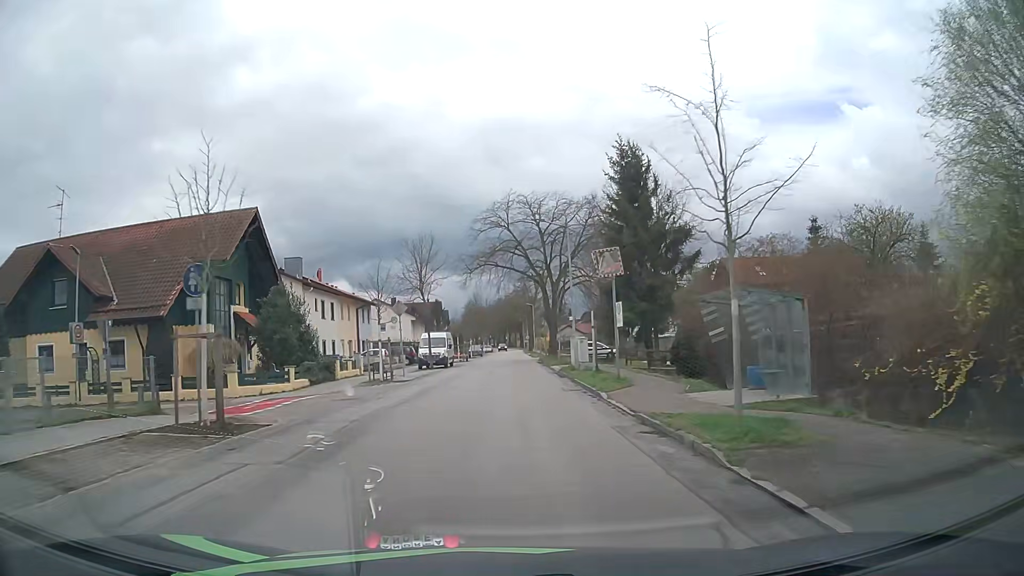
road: unclassified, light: Day
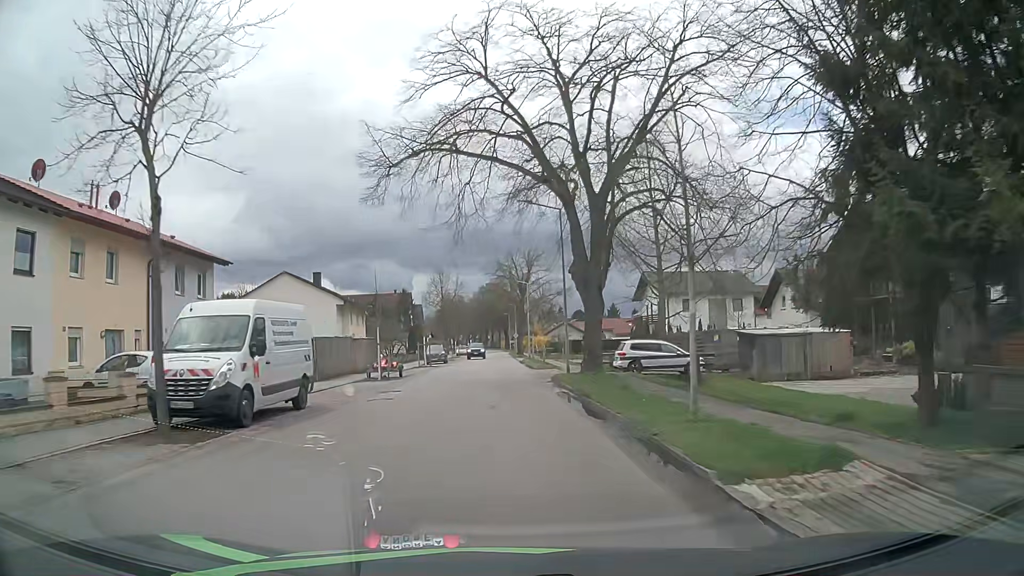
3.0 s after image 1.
(+0.5, +33.9) m; +1°
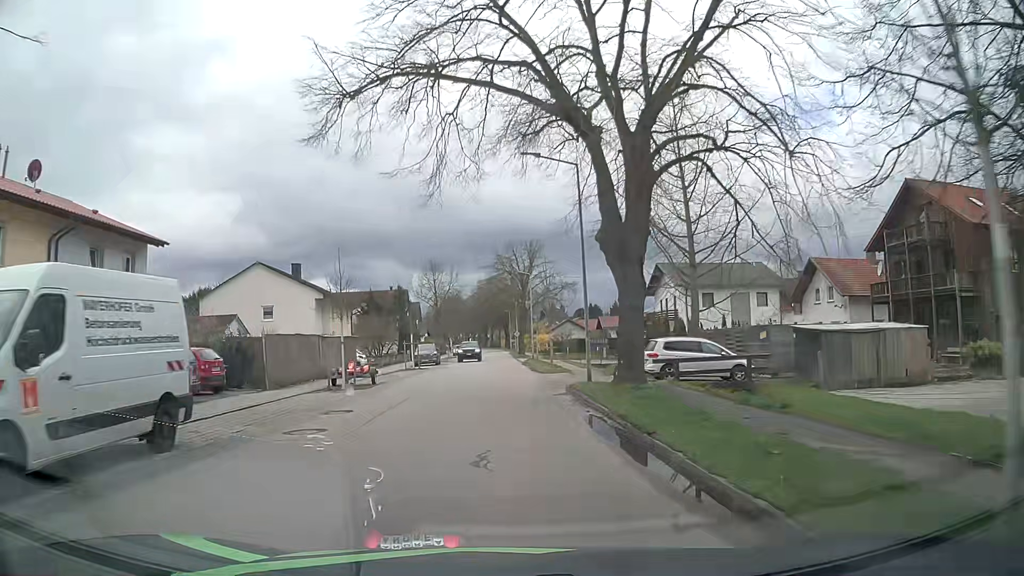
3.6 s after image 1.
(0.0, +6.9) m; 0°
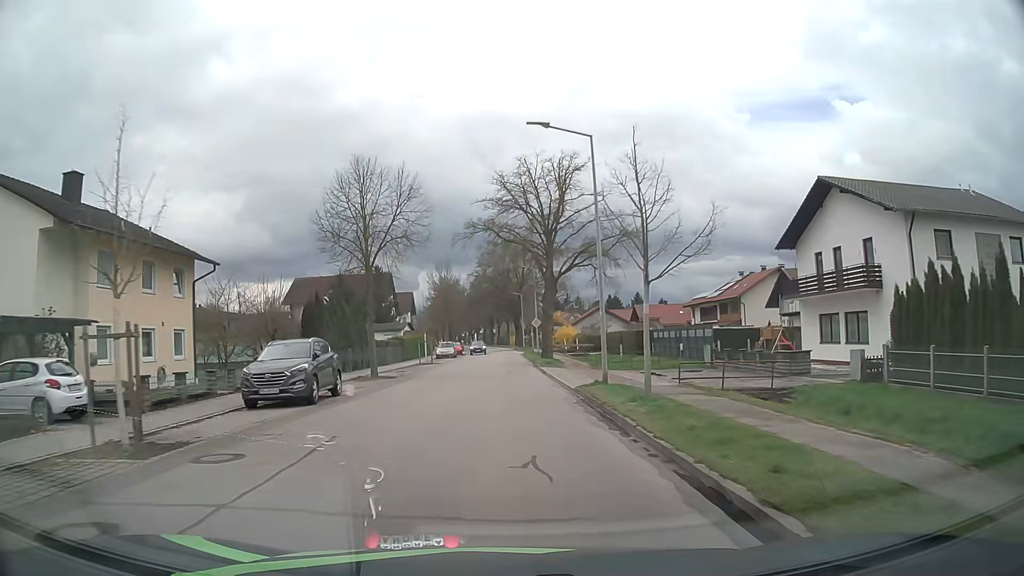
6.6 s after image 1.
(-0.1, +34.9) m; -1°
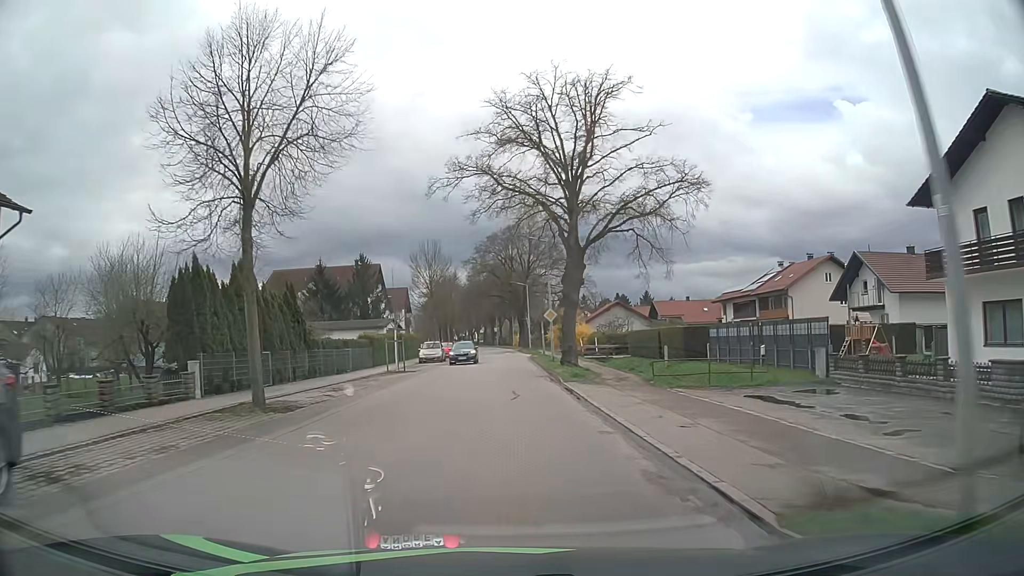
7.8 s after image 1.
(0.0, +14.2) m; 0°
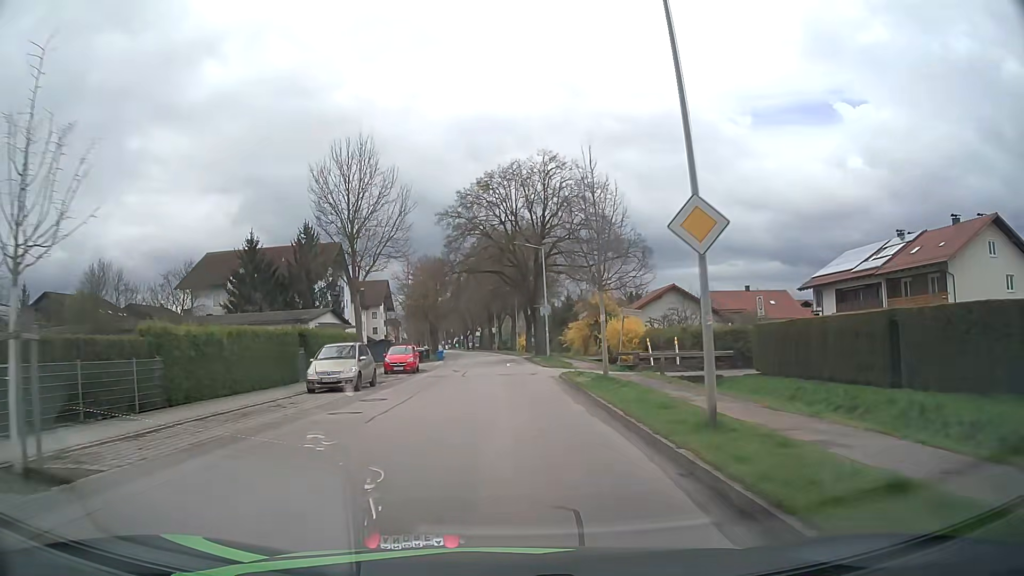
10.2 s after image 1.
(+0.1, +28.9) m; 0°
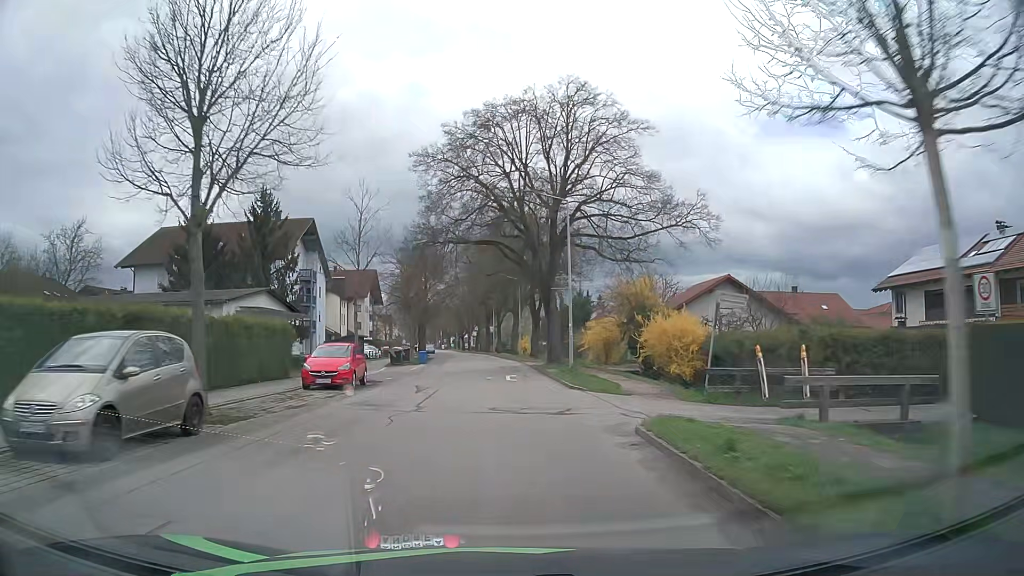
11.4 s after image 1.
(0.0, +14.5) m; 0°
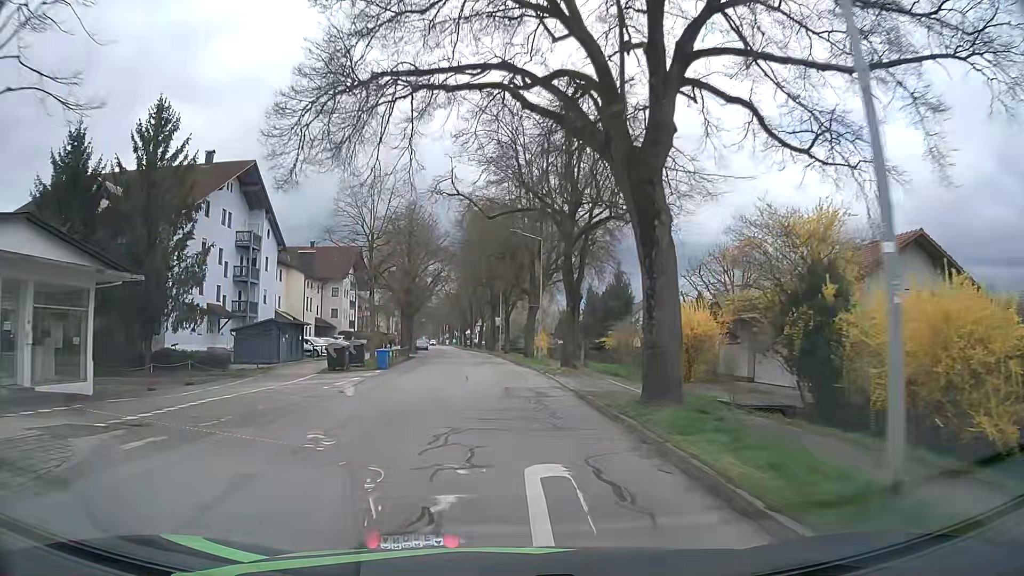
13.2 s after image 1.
(0.0, +21.7) m; 0°
(0, +10) (0, +20) (-1, +30) (-1, +40) (-2, +50) (-3, +60) (-3, +70) (-4, +80) (-6, +90) (-7, +100) m
